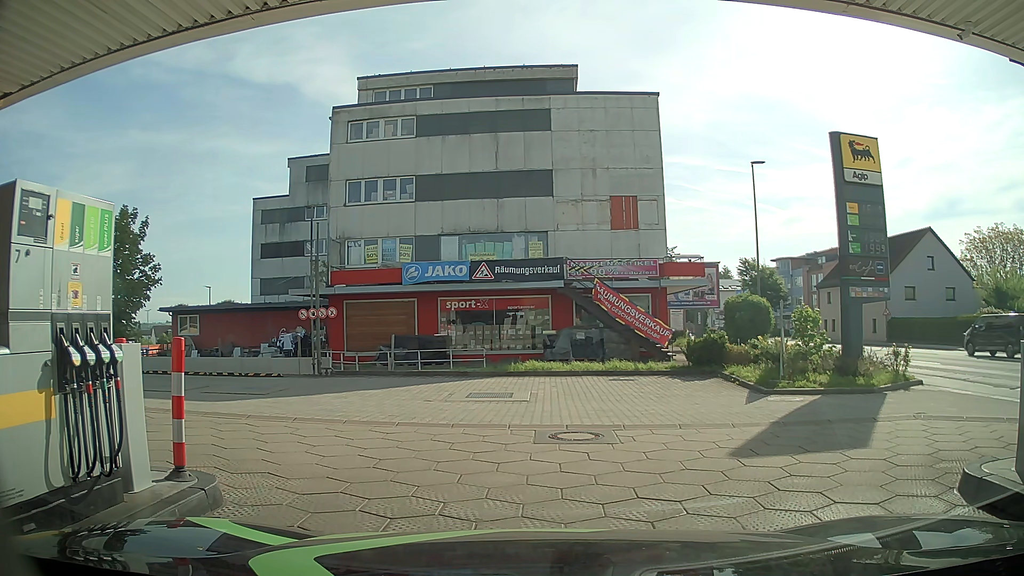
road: service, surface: paving_stones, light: Day
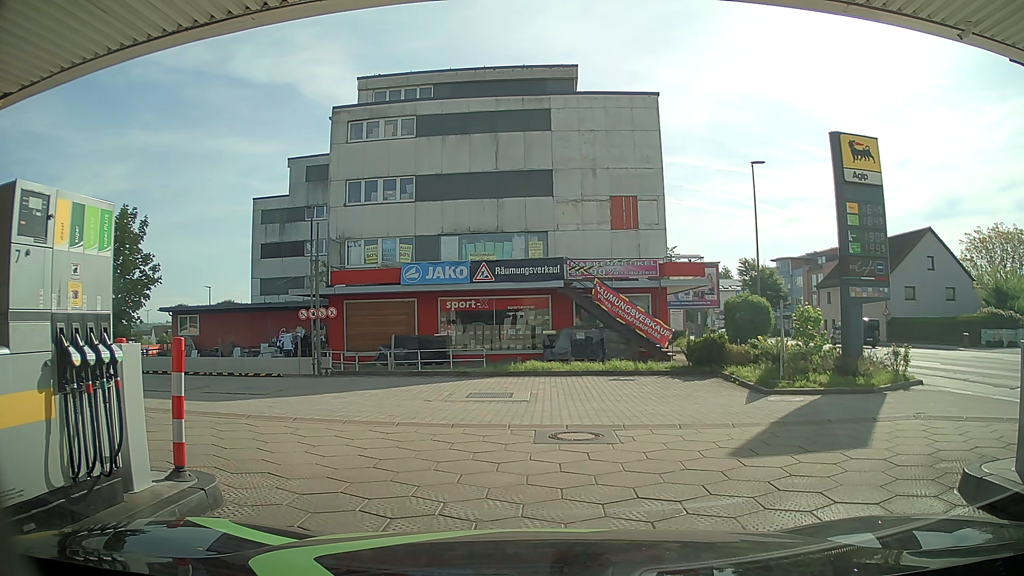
(0.0, 0.0) m; 0°
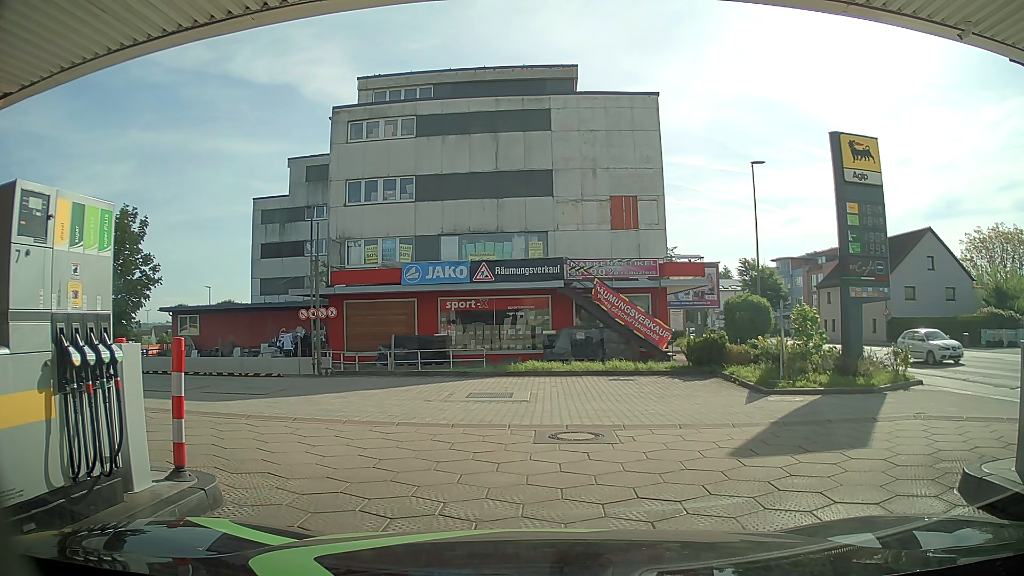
(0.0, 0.0) m; 0°
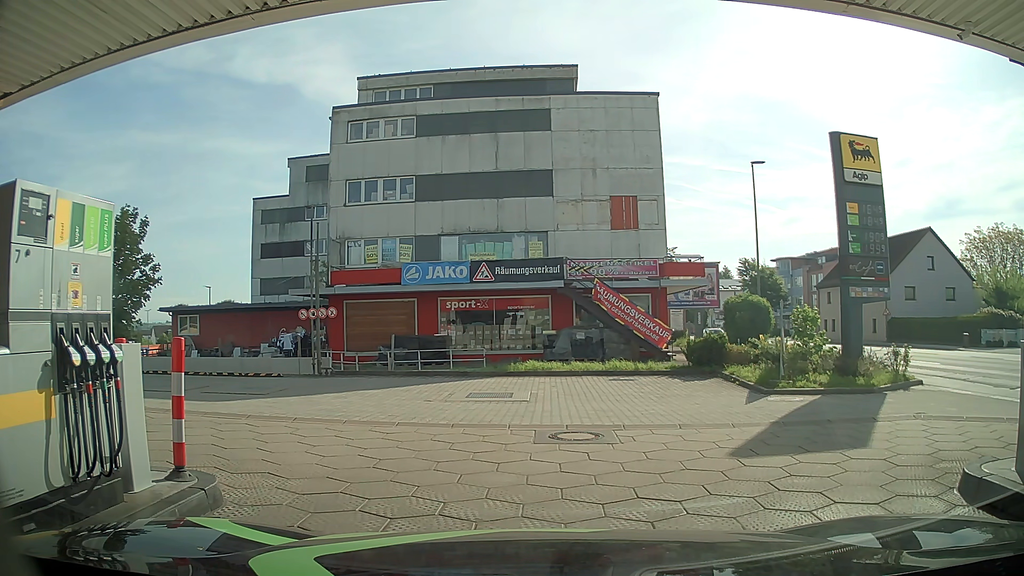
(0.0, 0.0) m; 0°
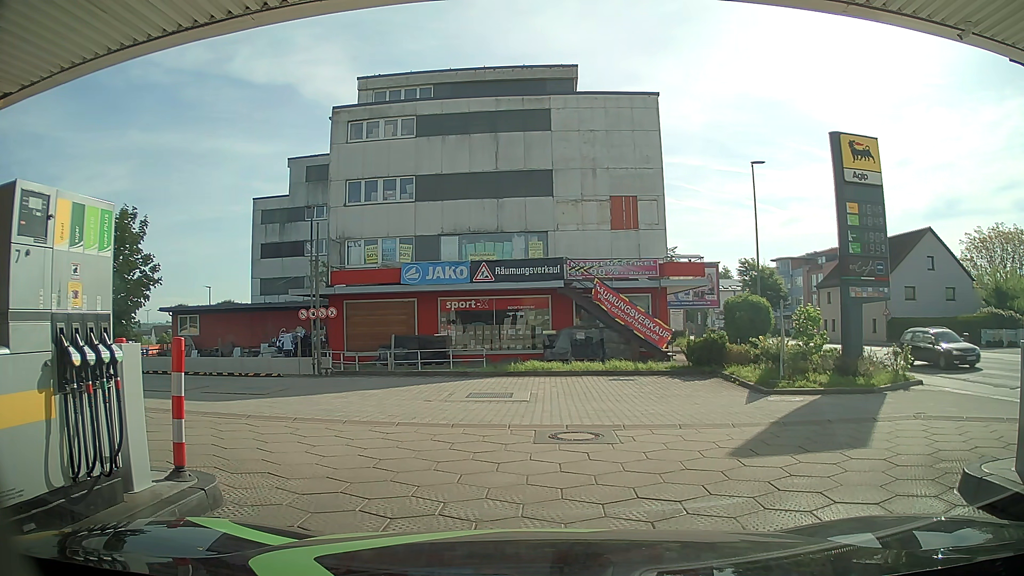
(0.0, 0.0) m; 0°
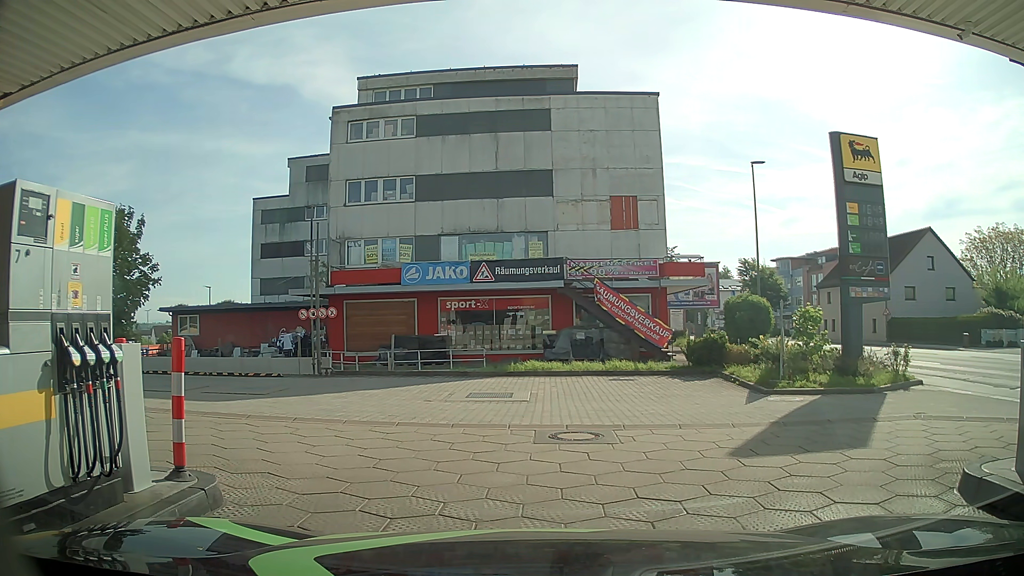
(0.0, 0.0) m; 0°
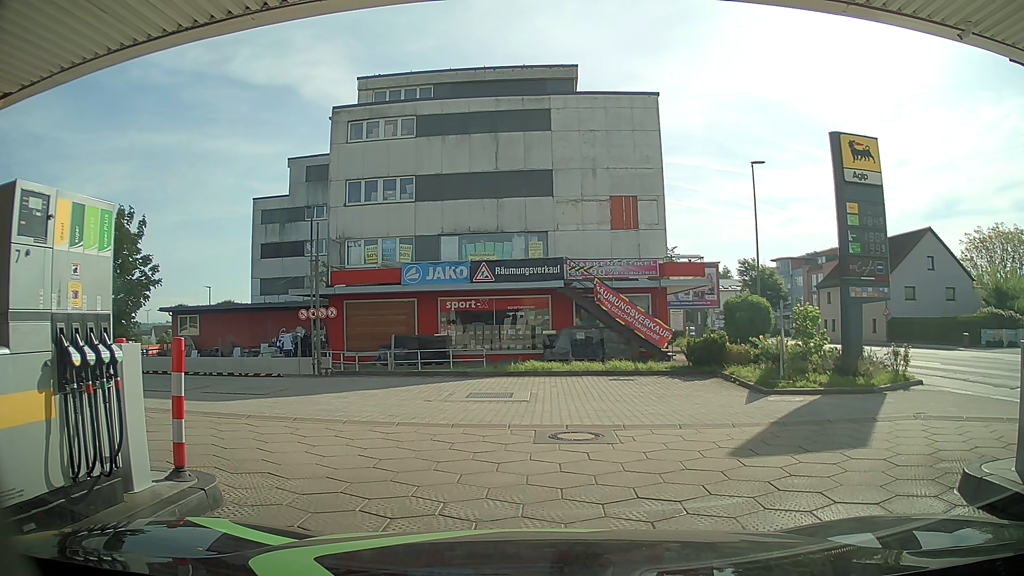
(0.0, 0.0) m; 0°
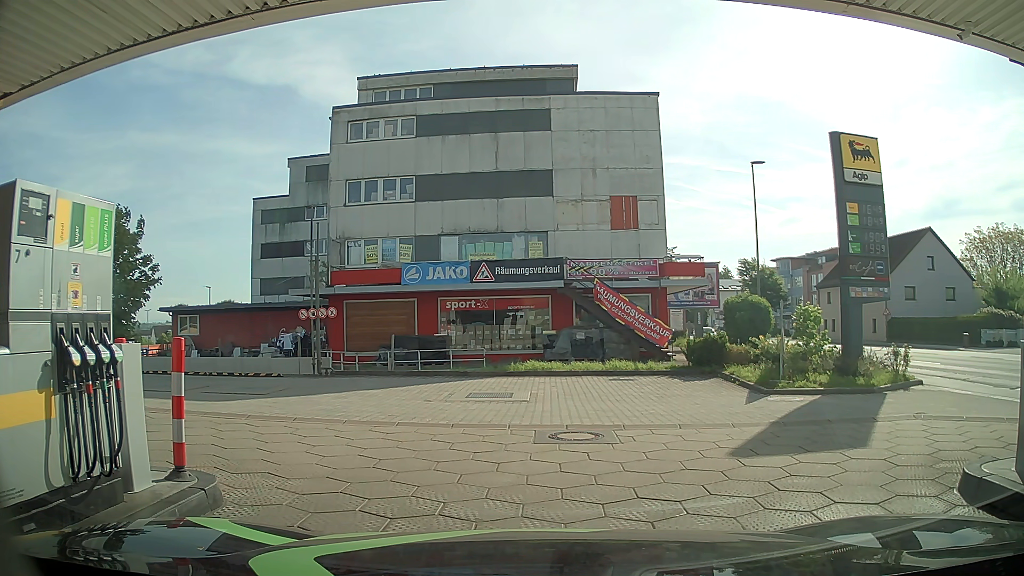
(0.0, 0.0) m; 0°
